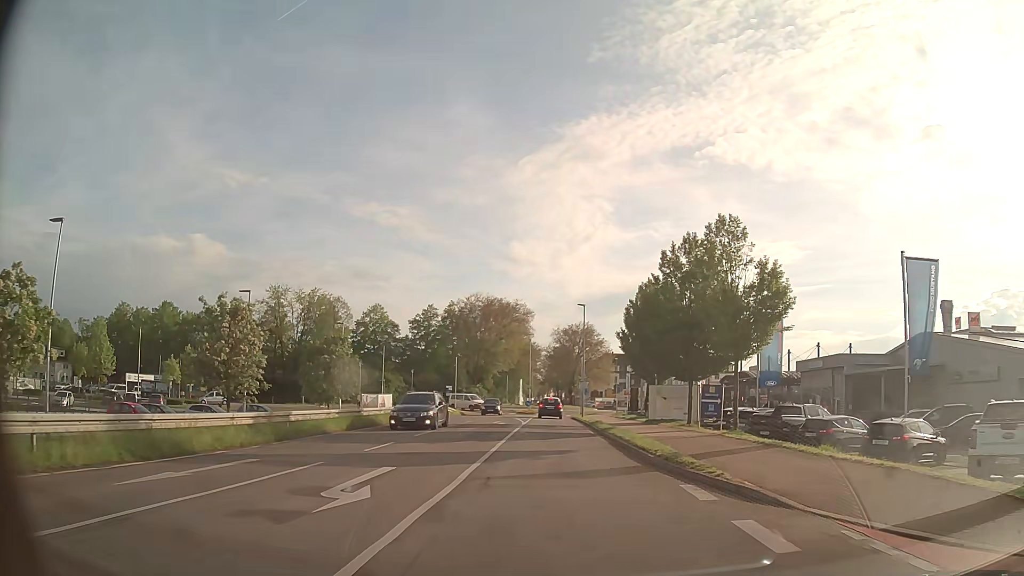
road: tertiary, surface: asphalt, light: Day
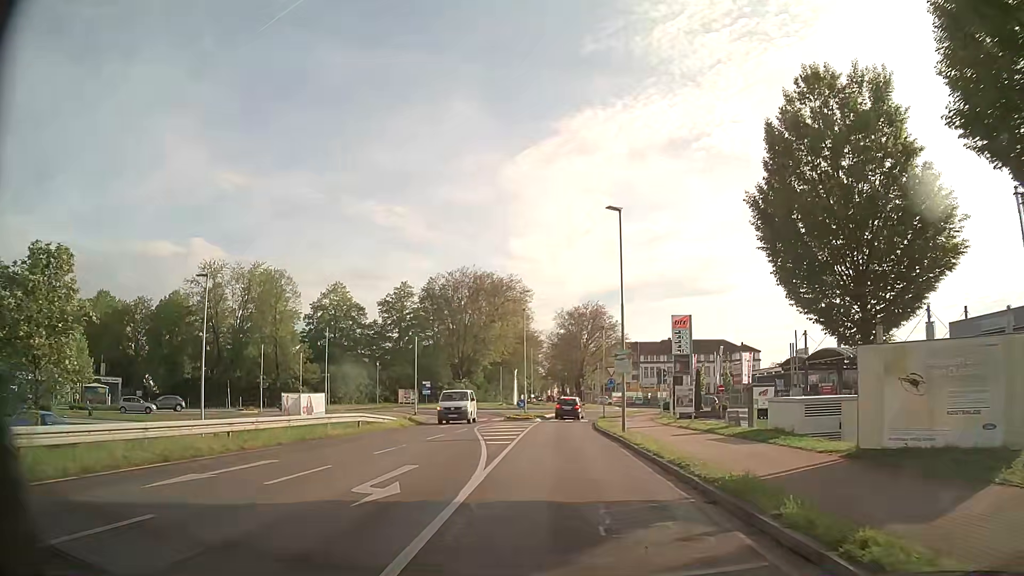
(-0.2, +24.5) m; 0°
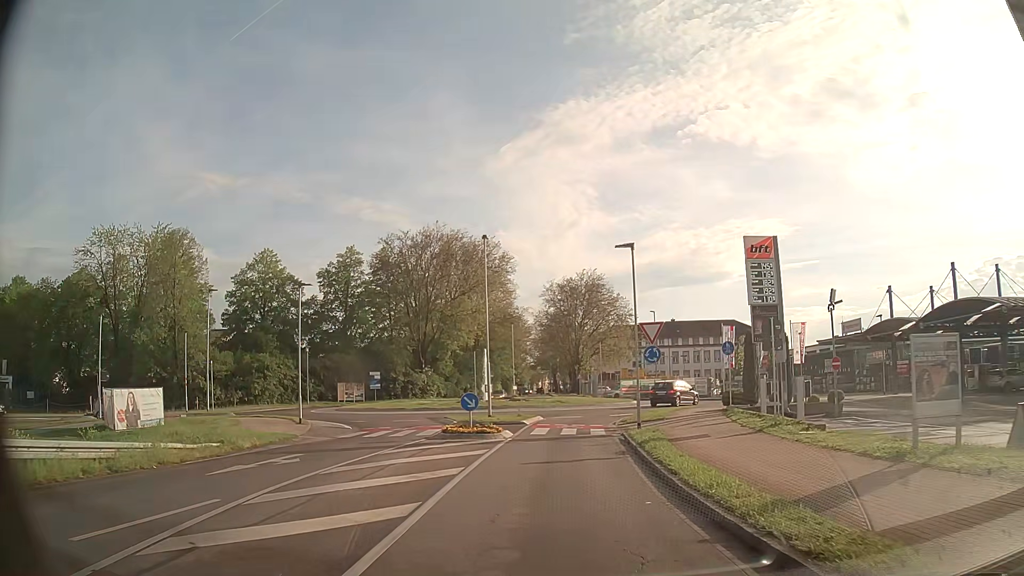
(+0.2, +22.3) m; +1°
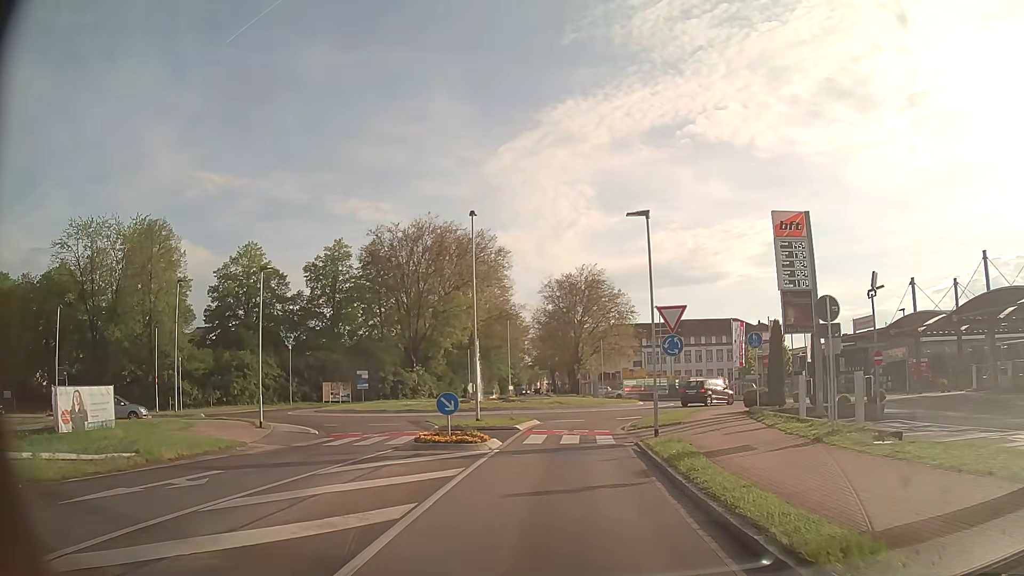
(0.0, +4.1) m; 0°
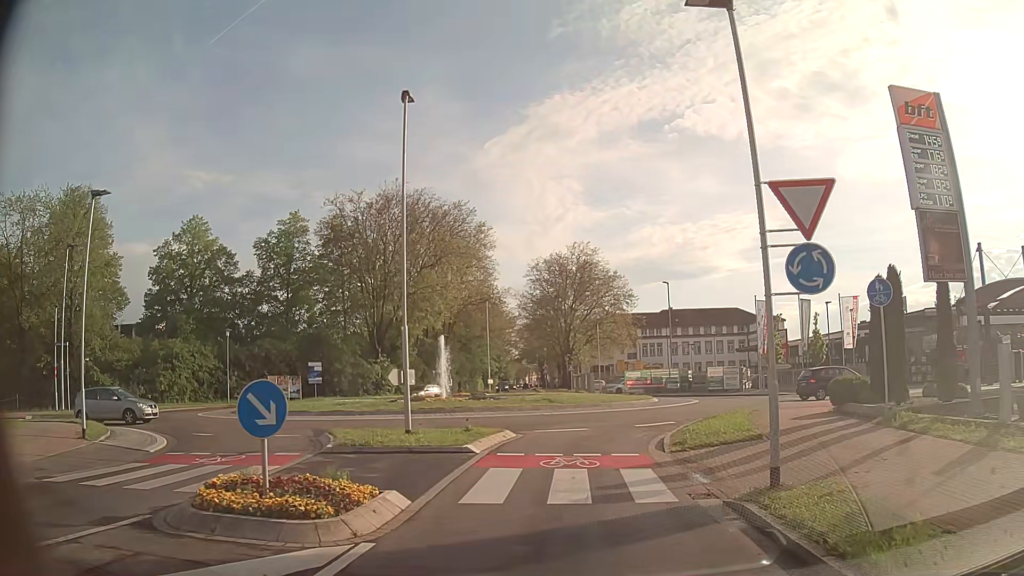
(0.0, +10.4) m; +1°
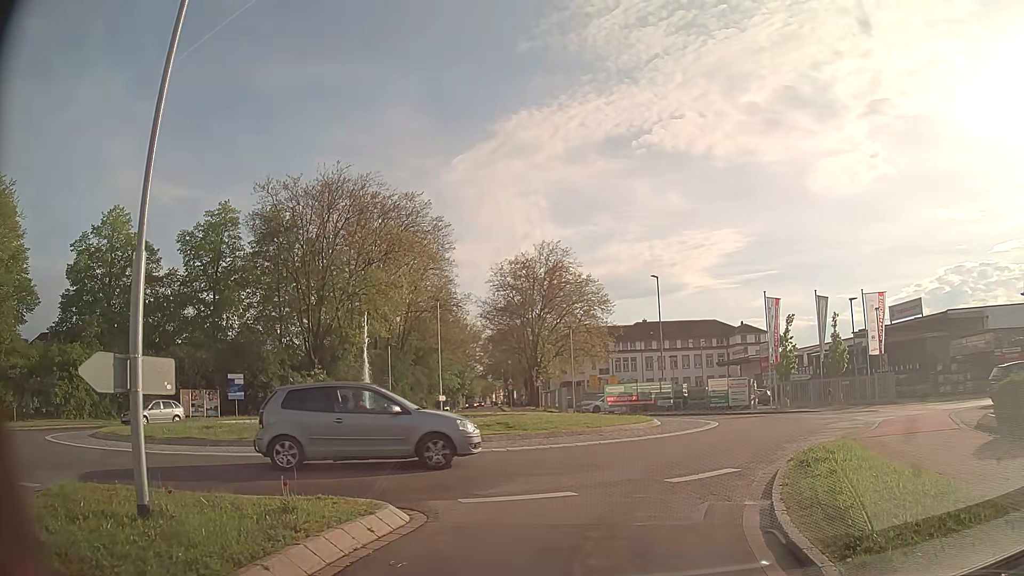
(+0.1, +9.2) m; +3°
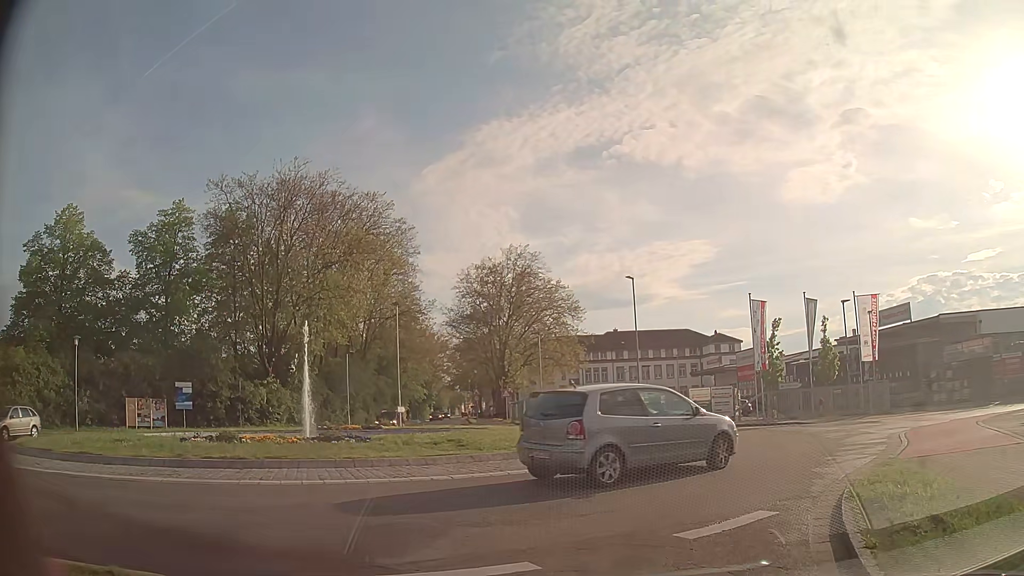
(+0.1, +3.4) m; +3°
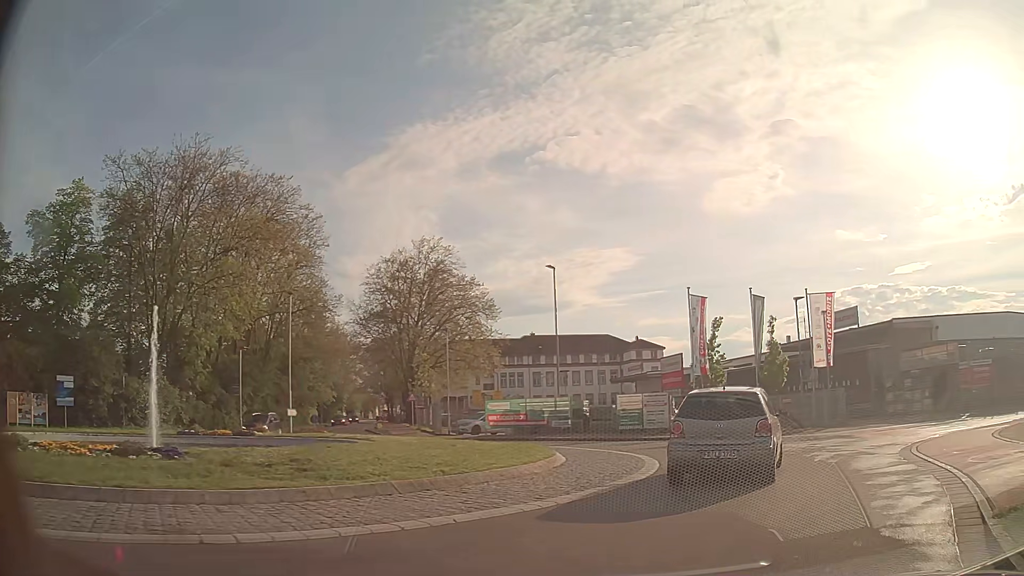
(+0.1, +5.1) m; +7°
